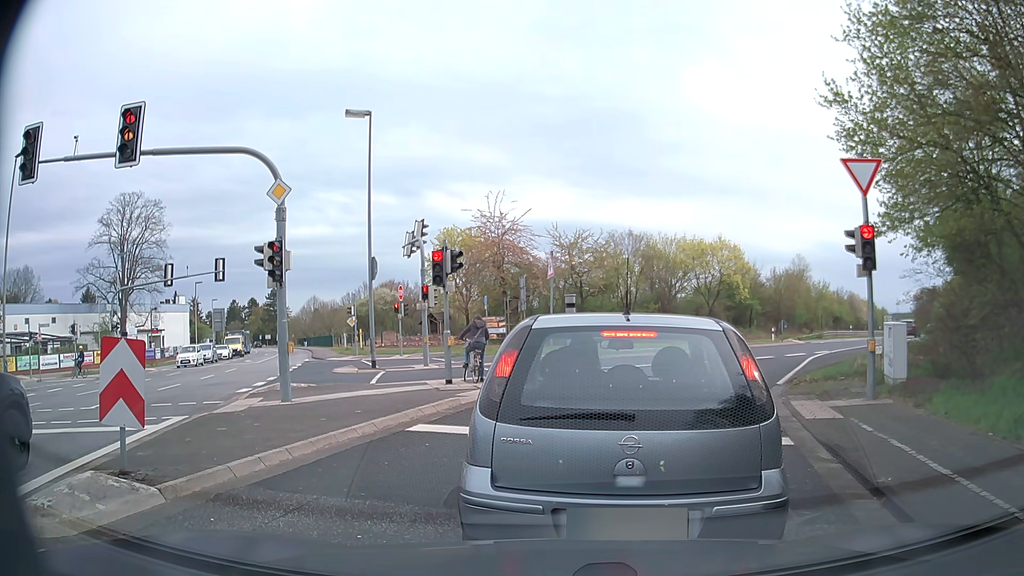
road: secondary_link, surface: asphalt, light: Day
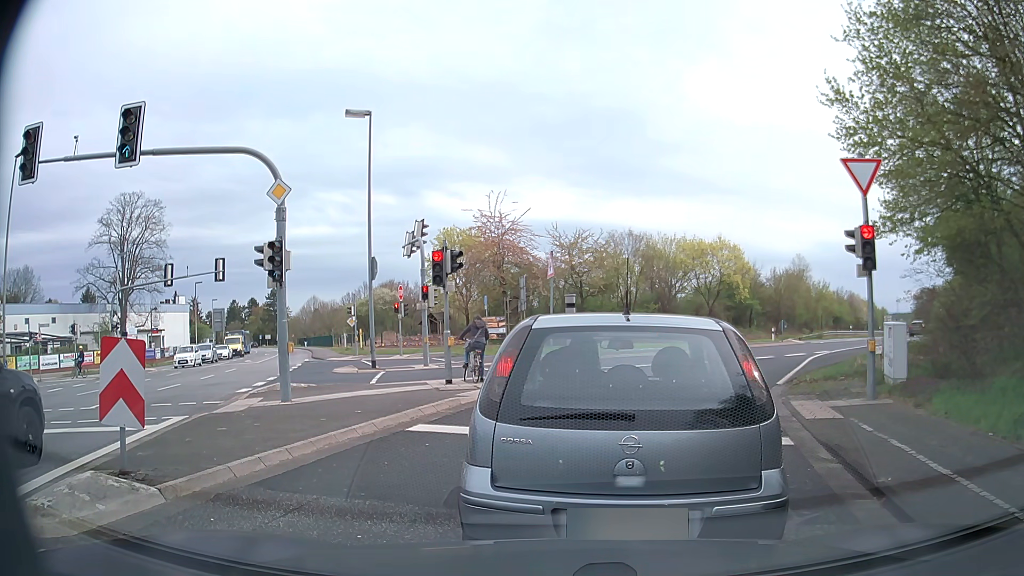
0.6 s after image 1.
(0.0, 0.0) m; 0°
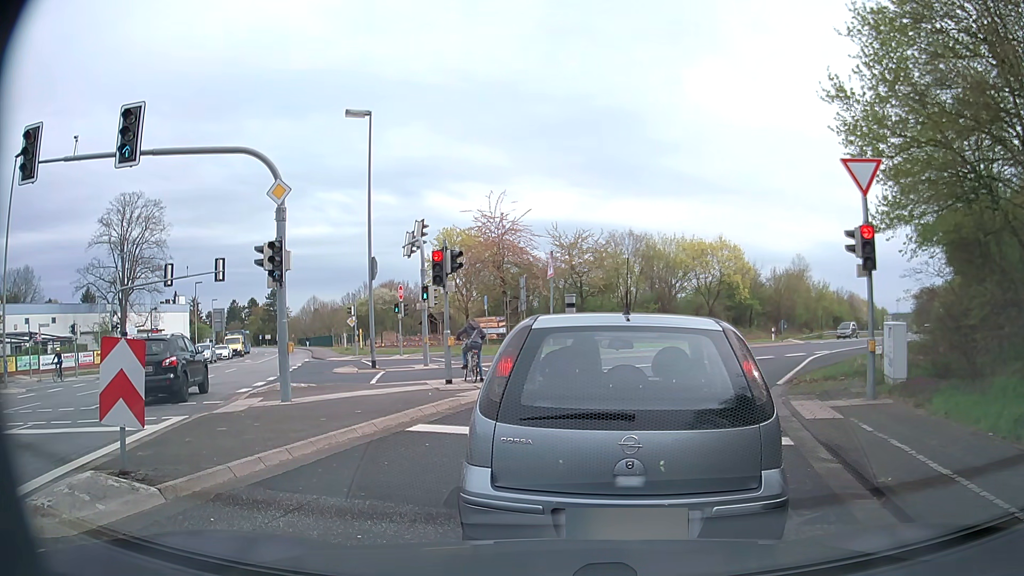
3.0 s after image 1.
(0.0, 0.0) m; 0°
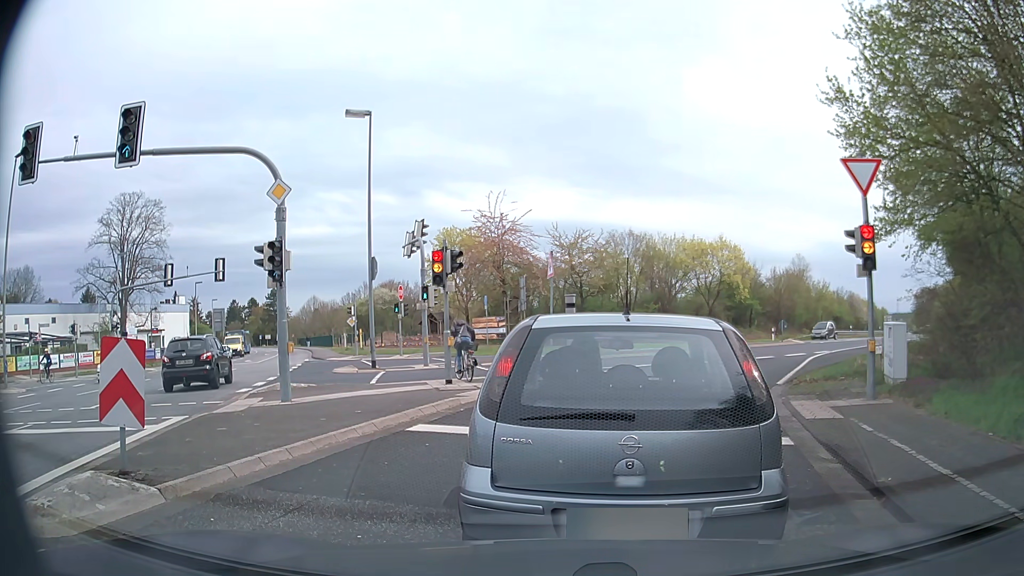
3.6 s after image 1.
(0.0, 0.0) m; 0°
